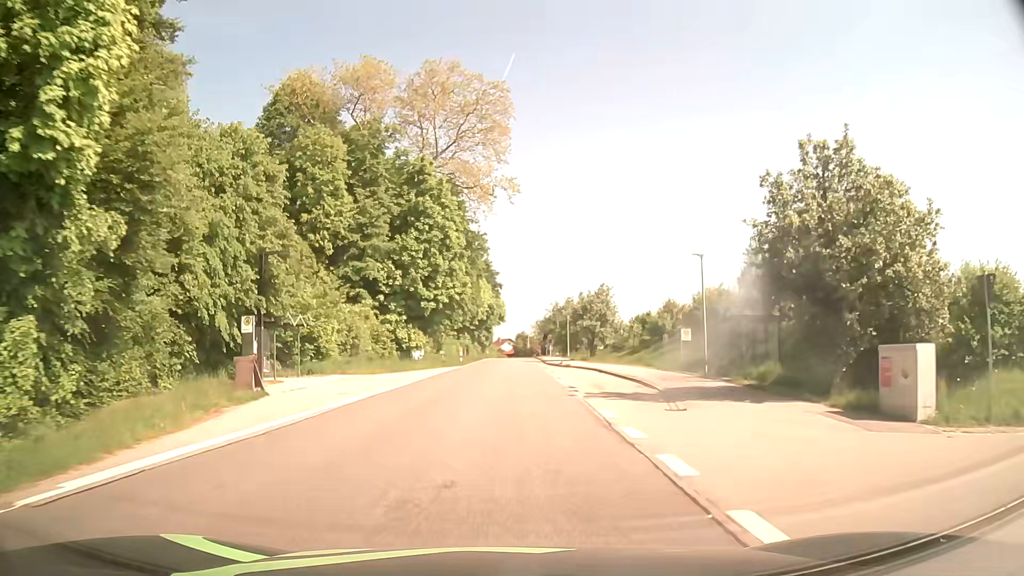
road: secondary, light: Day
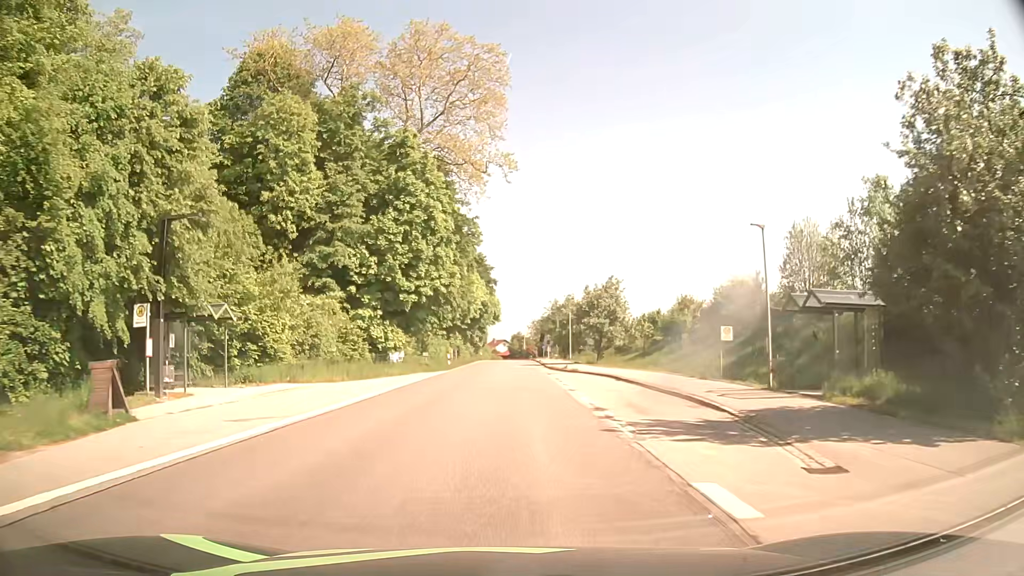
(0.0, +7.7) m; +1°
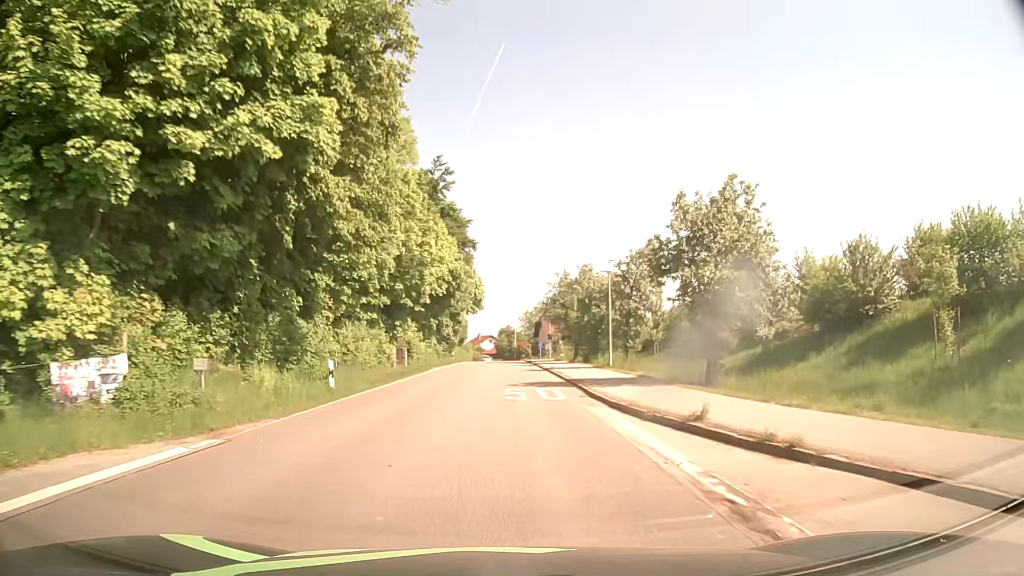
(+0.2, +31.7) m; +1°
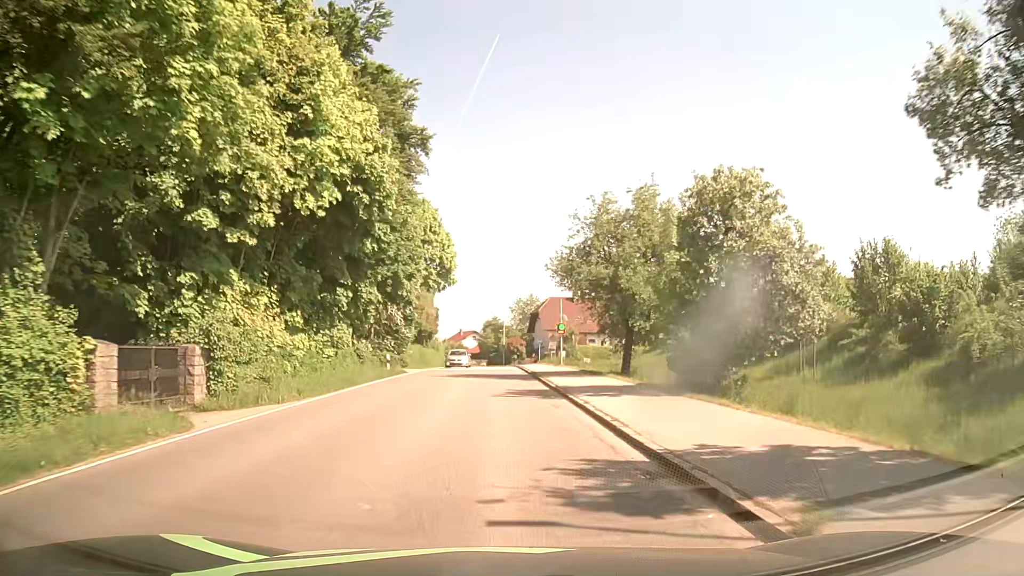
(+0.4, +31.0) m; +1°
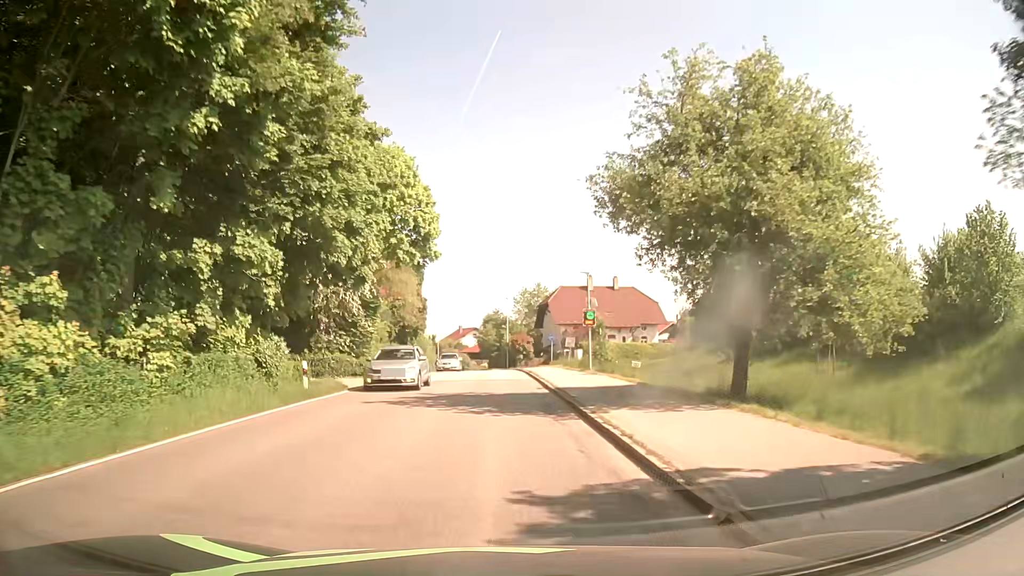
(0.0, +15.2) m; 0°
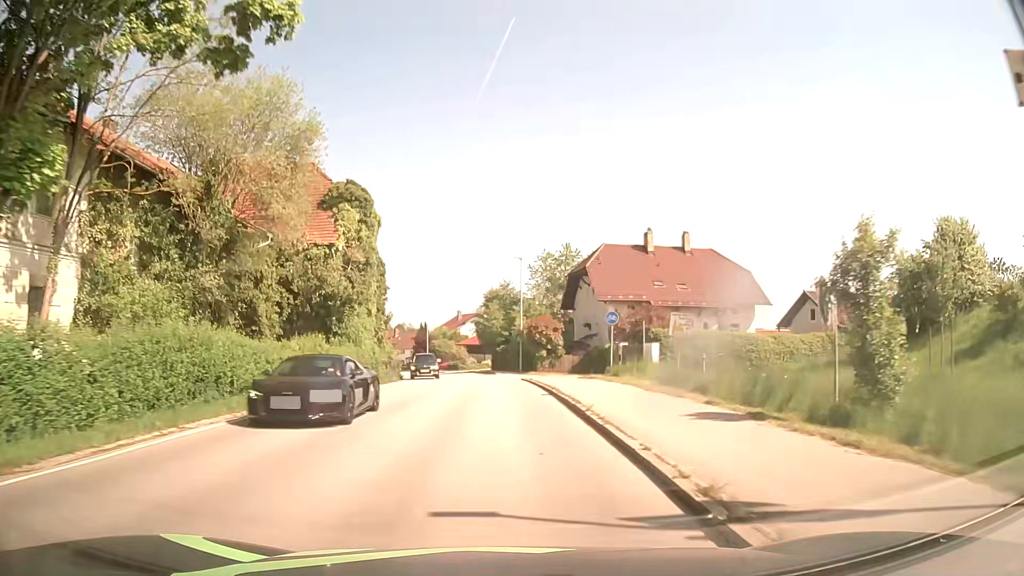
(-0.4, +30.8) m; -1°
